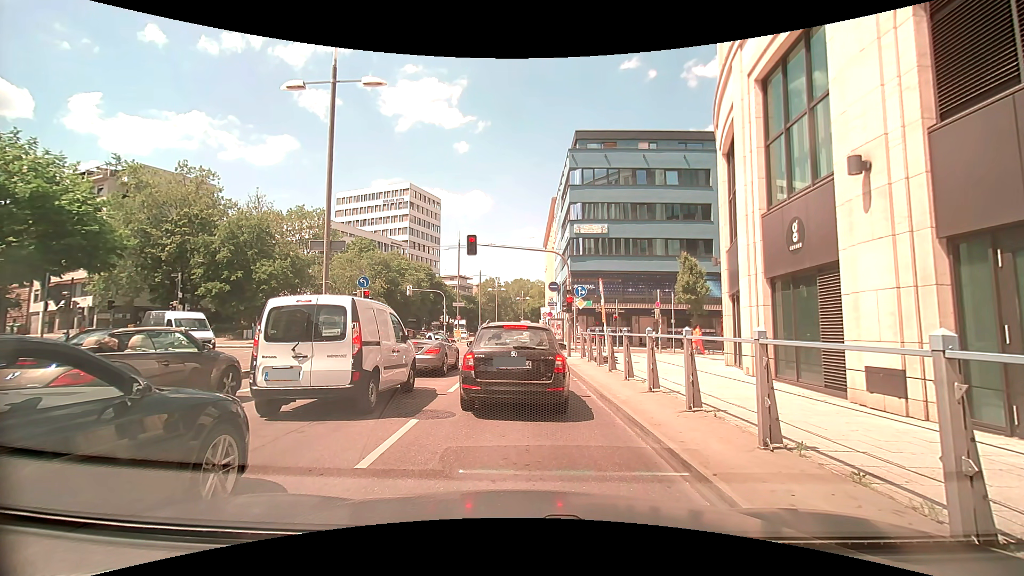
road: primary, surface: asphalt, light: Day
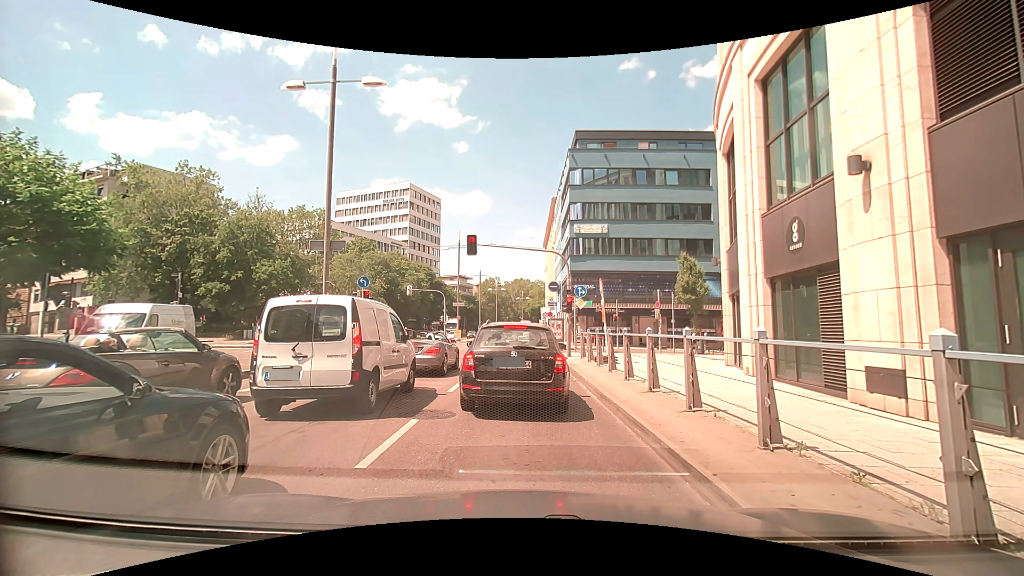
(0.0, 0.0) m; 0°
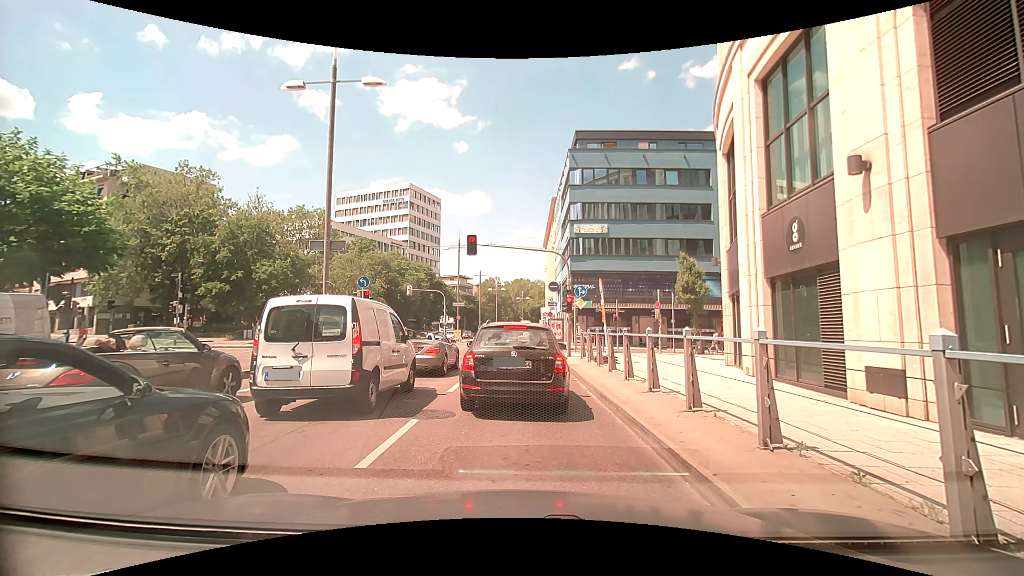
(0.0, 0.0) m; 0°
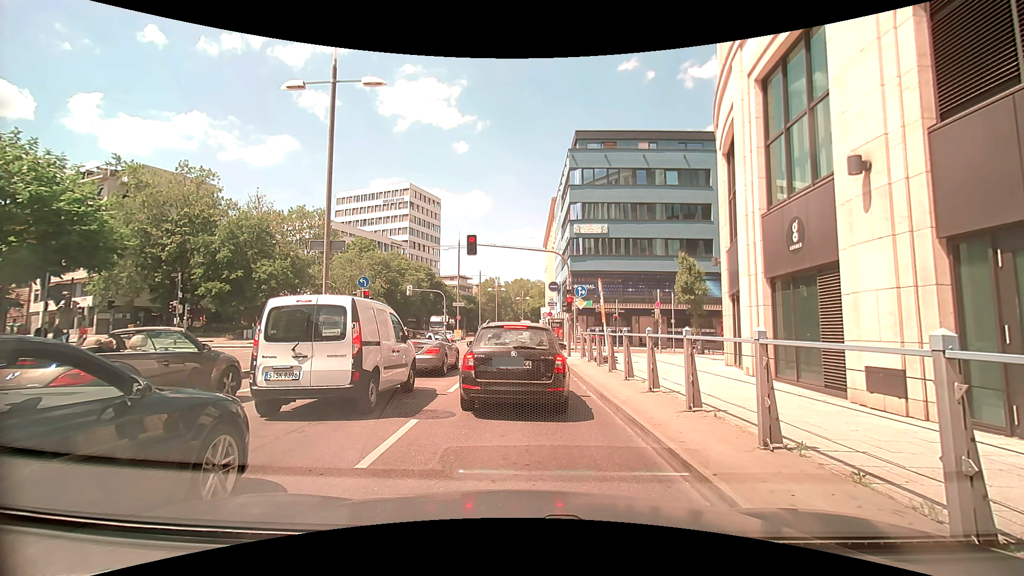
(0.0, 0.0) m; 0°
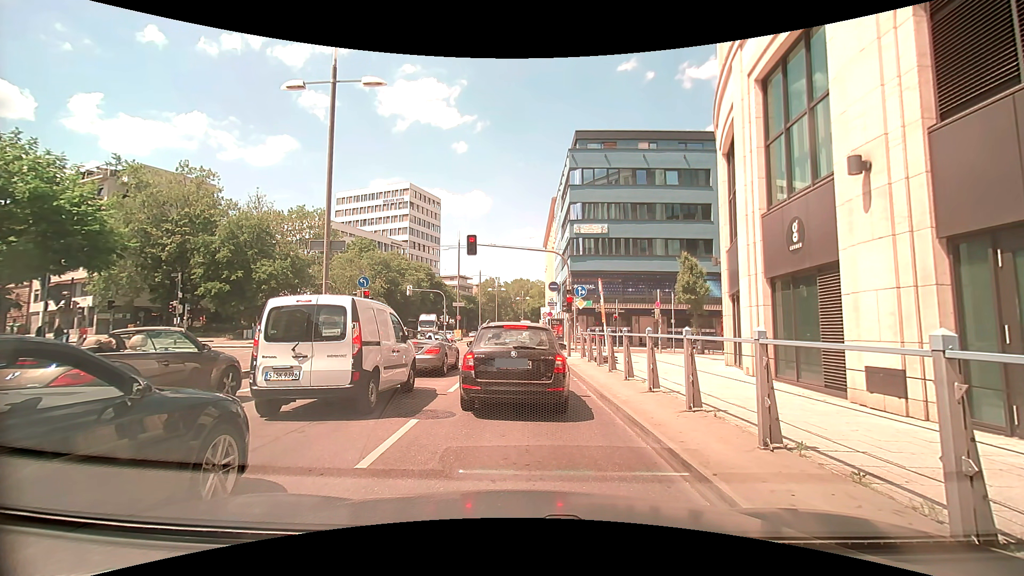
(0.0, 0.0) m; 0°
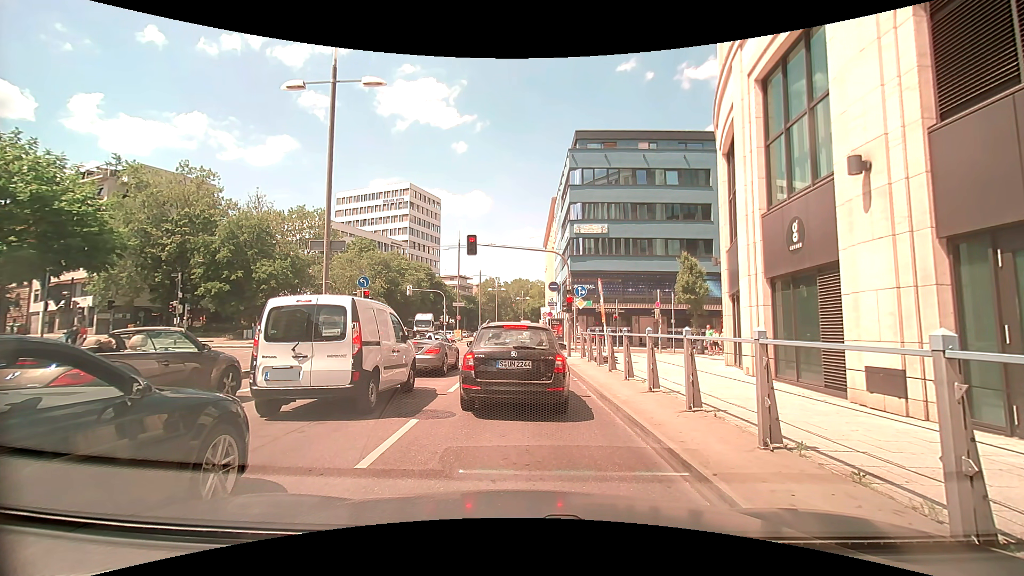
(0.0, 0.0) m; 0°
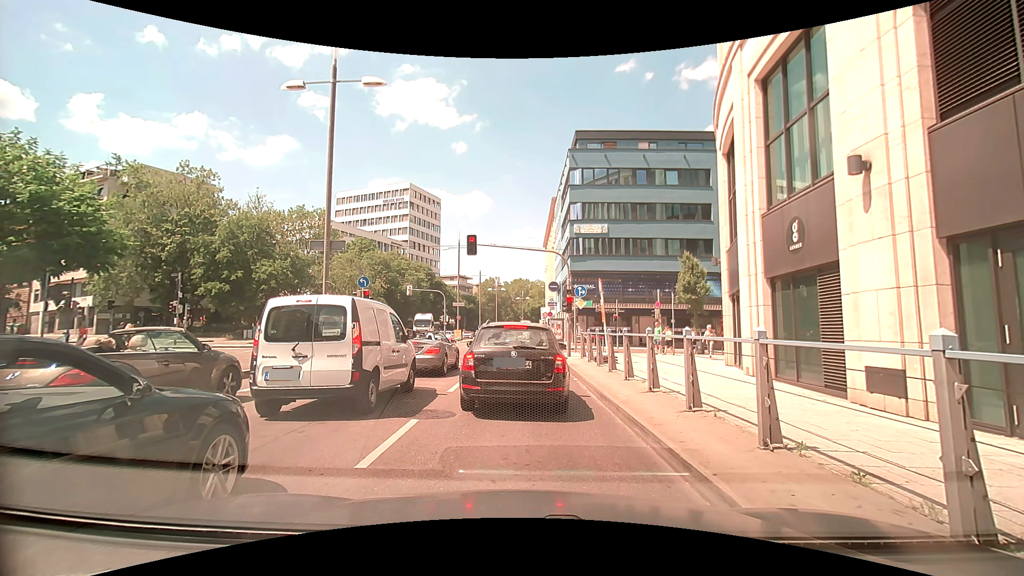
(0.0, 0.0) m; 0°
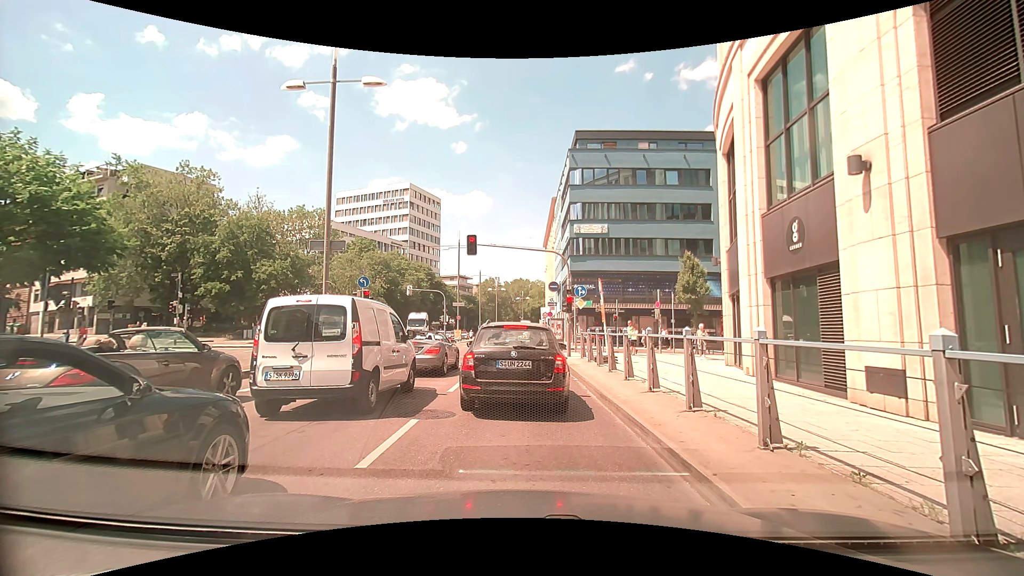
(0.0, 0.0) m; 0°
